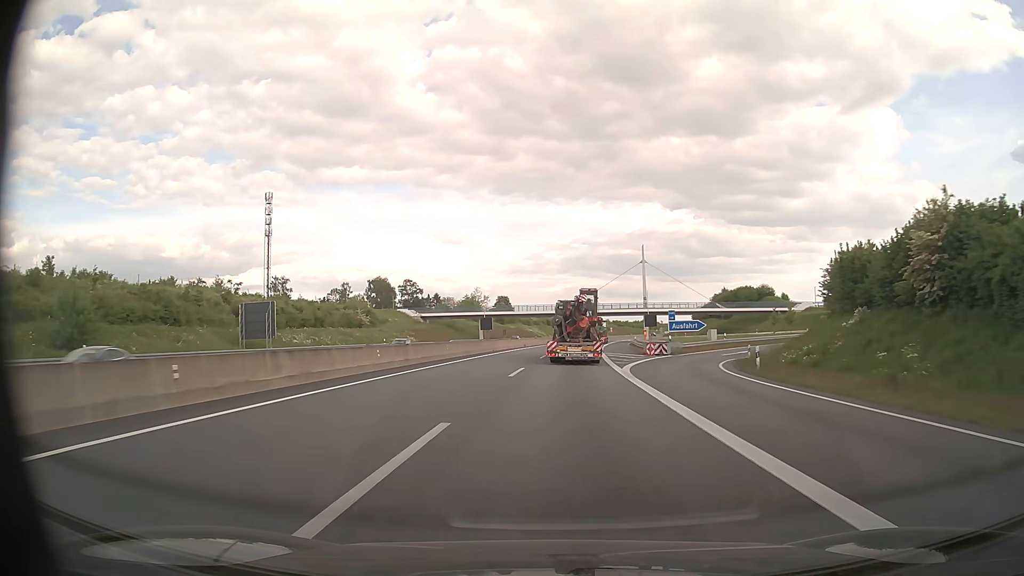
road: motorway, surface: asphalt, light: Day
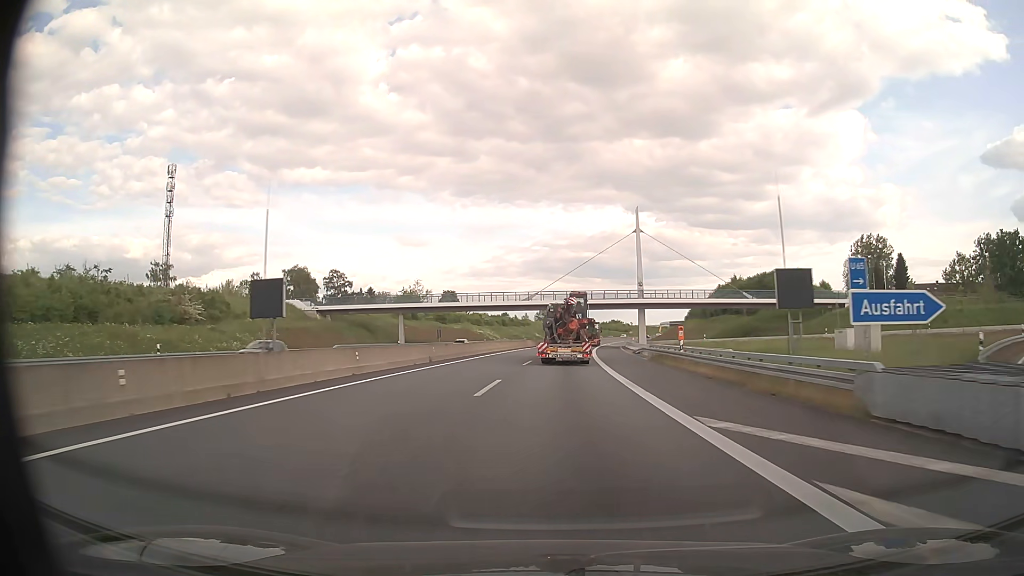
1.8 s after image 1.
(+1.3, +43.1) m; +3°
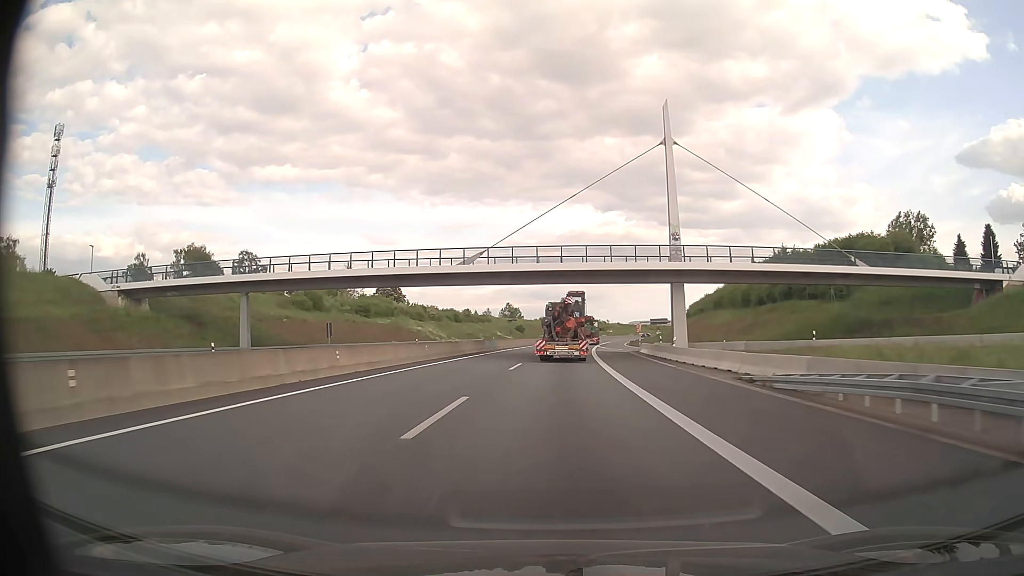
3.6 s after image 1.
(+1.1, +43.2) m; +3°
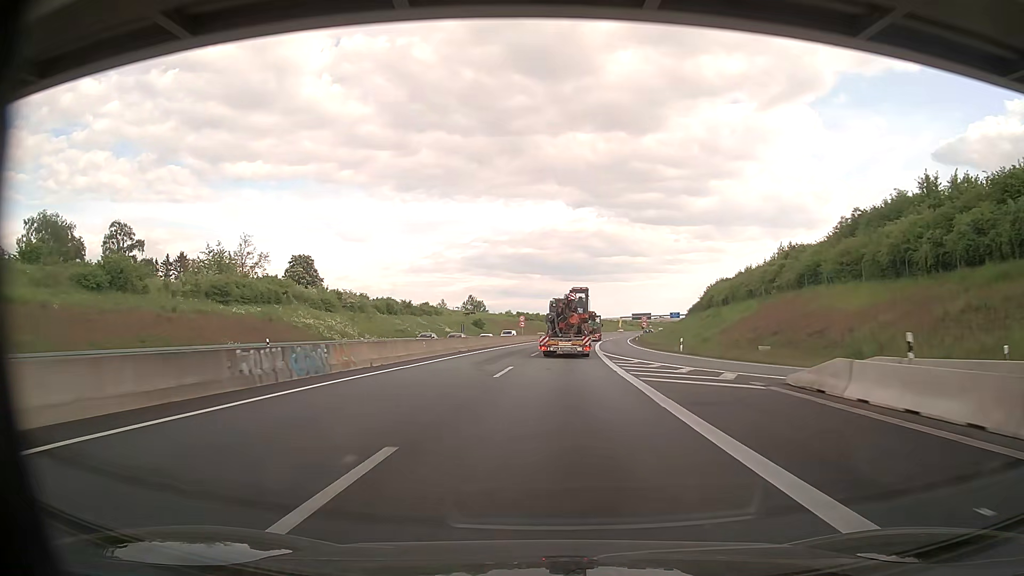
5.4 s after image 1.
(+0.9, +43.2) m; +2°
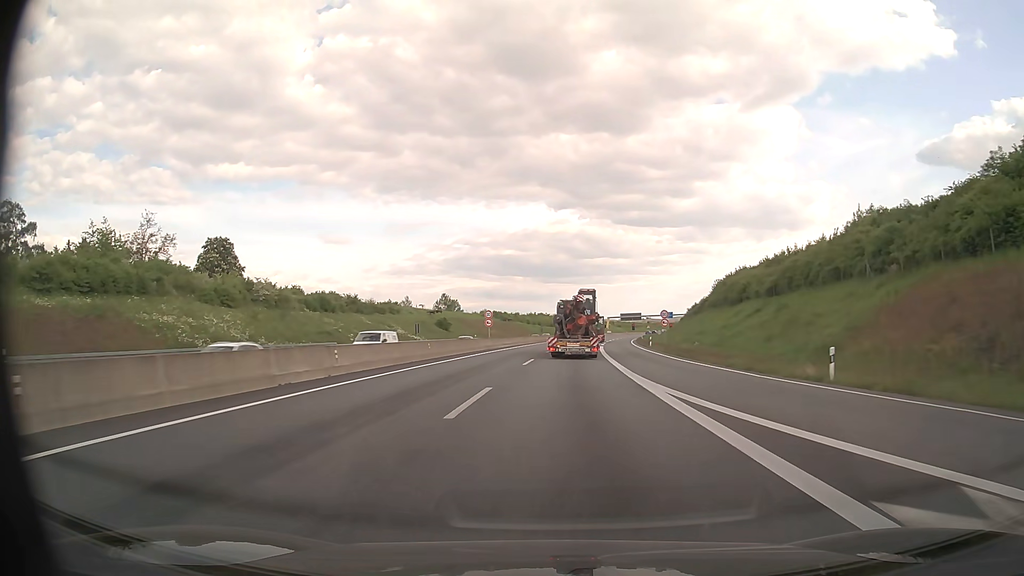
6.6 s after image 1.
(+0.4, +27.4) m; +2°
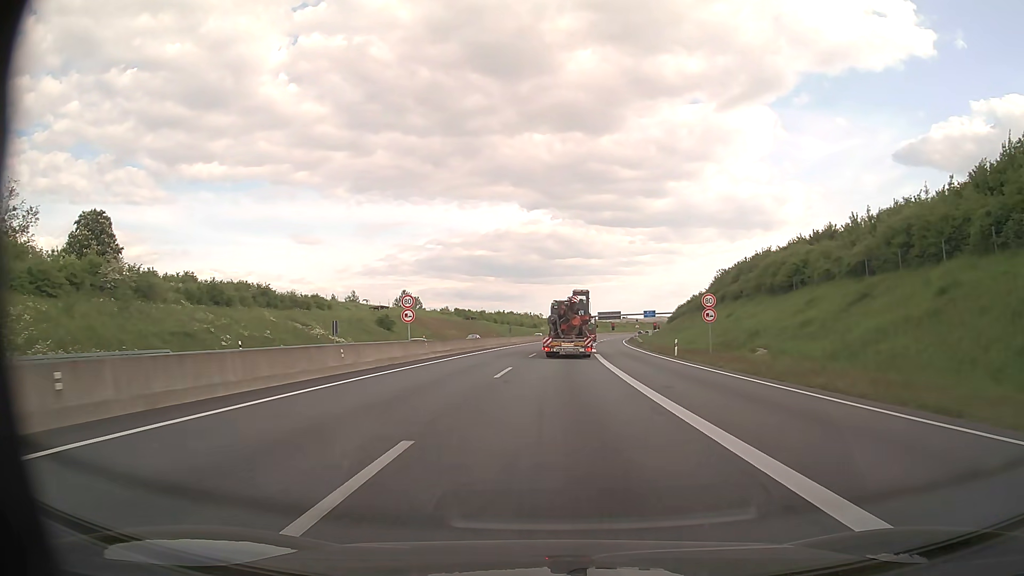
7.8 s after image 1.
(+0.5, +26.2) m; +2°
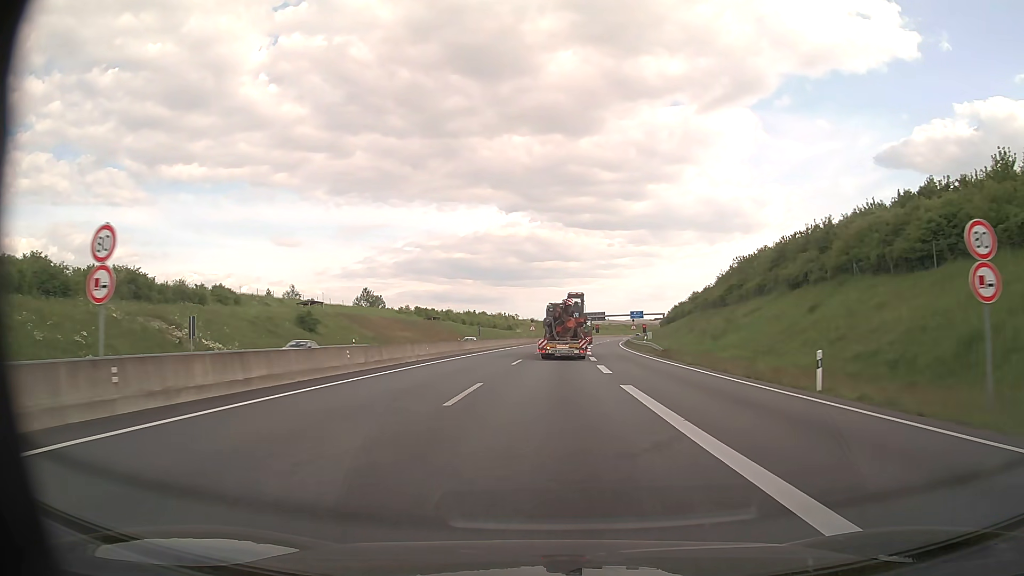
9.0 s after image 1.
(+0.4, +25.8) m; +2°
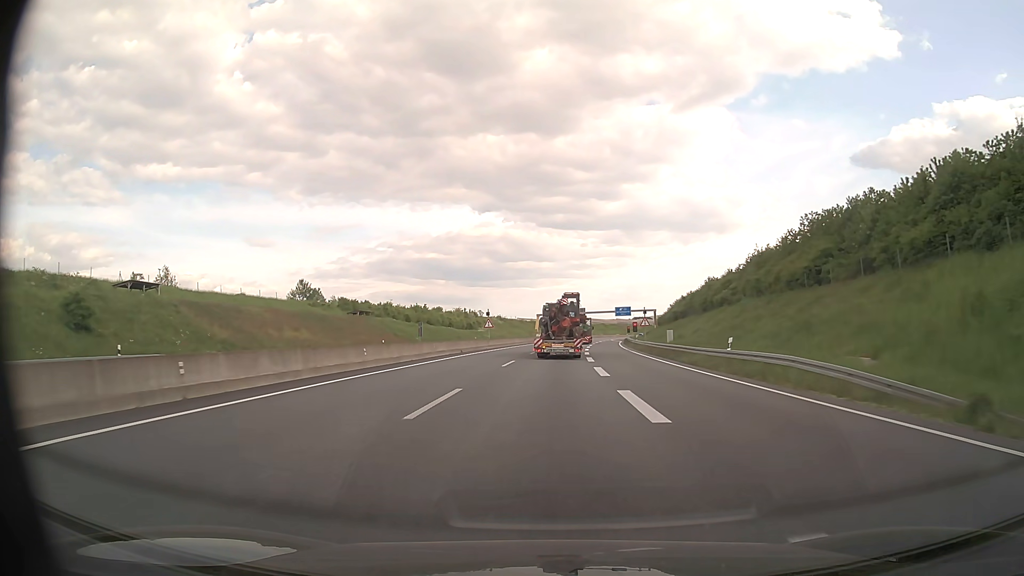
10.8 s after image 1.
(+0.8, +38.5) m; +2°
(0, +10) (0, +20) (0, +30) (+1, +40) (+1, +50) (+2, +60) (+2, +70) (+3, +80) (+4, +90) (+5, +100) m
